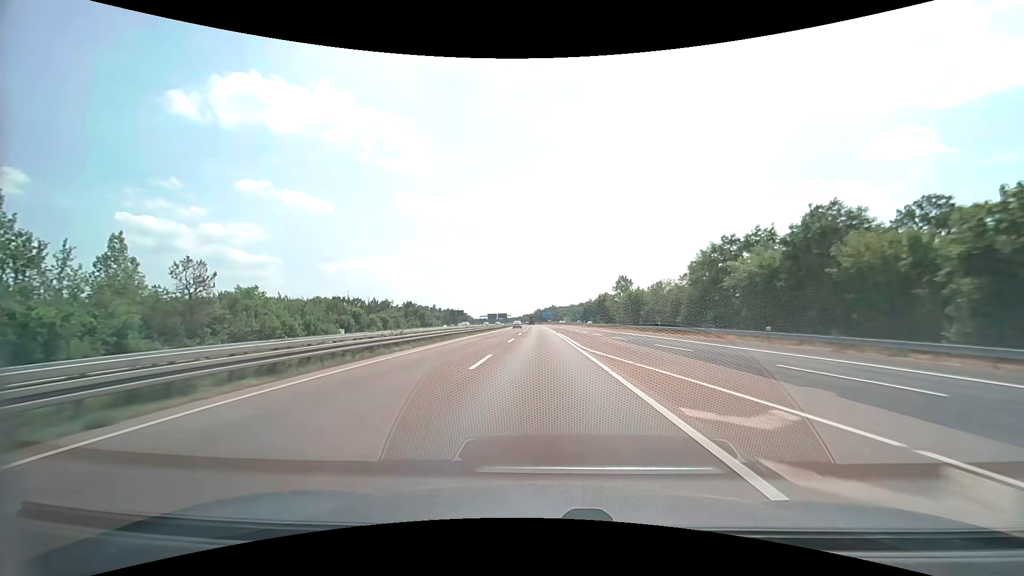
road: motorway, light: Day
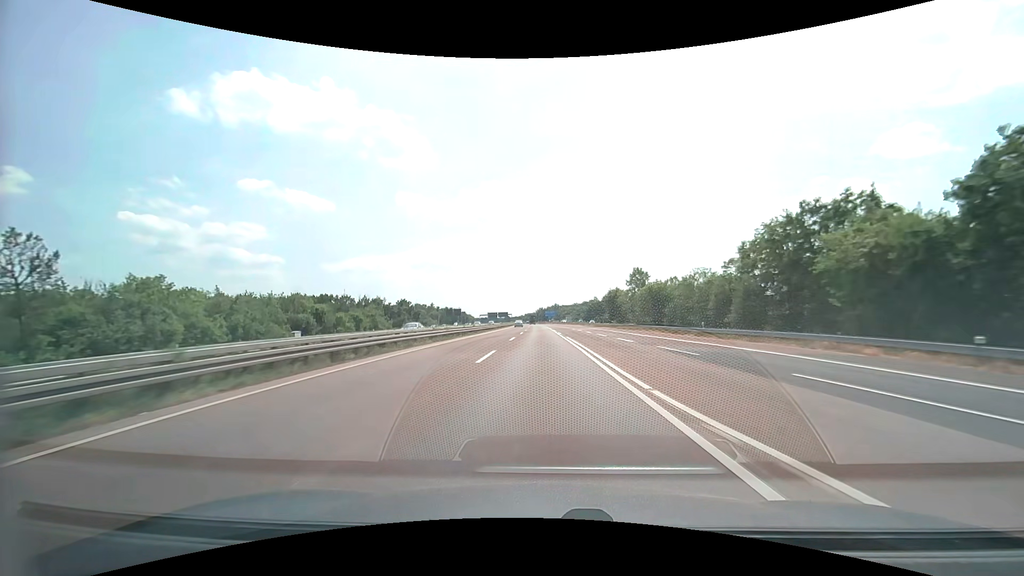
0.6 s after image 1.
(-0.1, +16.1) m; 0°
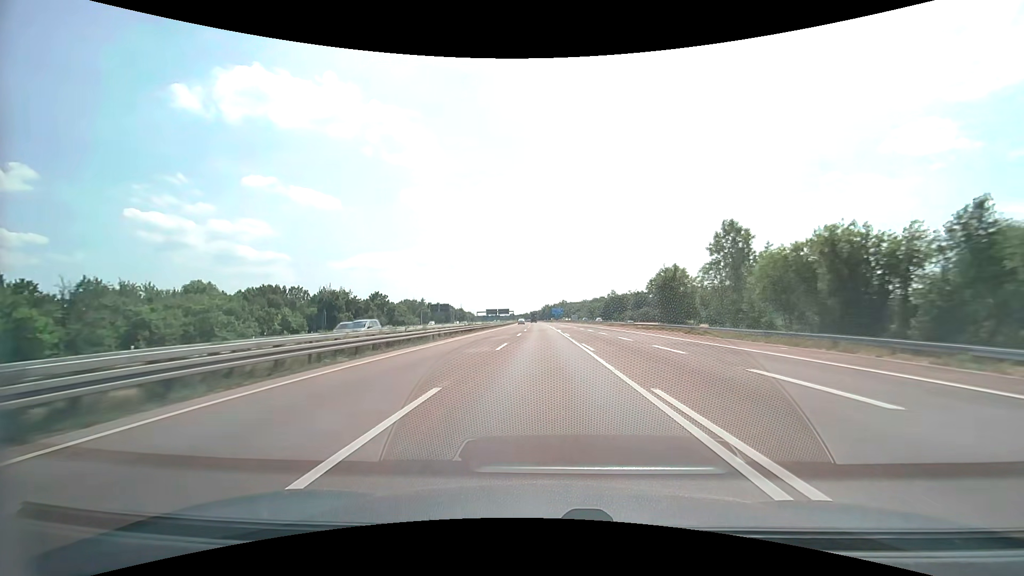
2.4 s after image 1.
(-0.4, +48.1) m; -1°
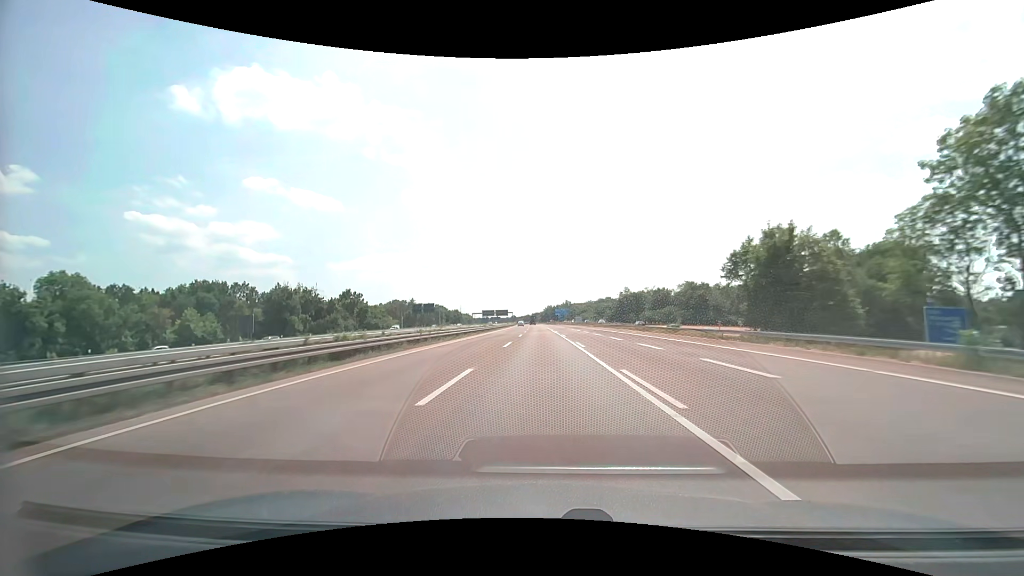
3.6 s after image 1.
(-0.1, +32.1) m; 0°
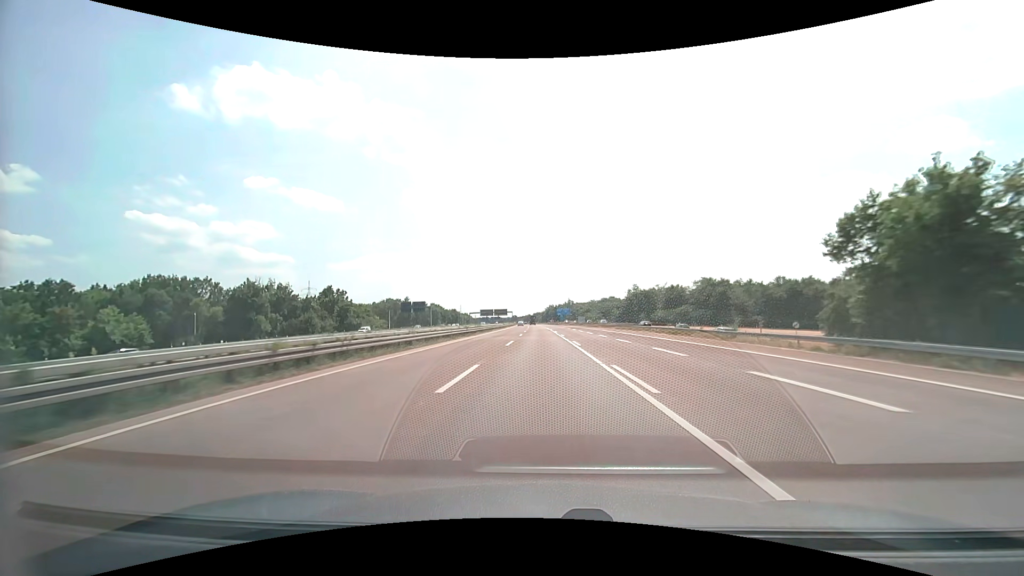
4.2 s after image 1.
(0.0, +16.1) m; 0°
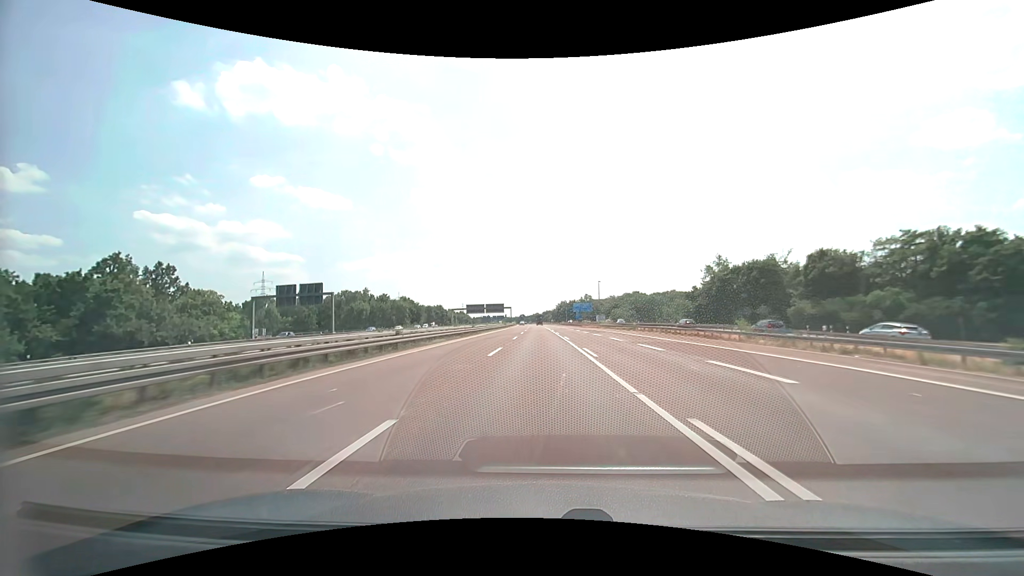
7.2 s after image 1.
(-0.7, +80.8) m; -1°
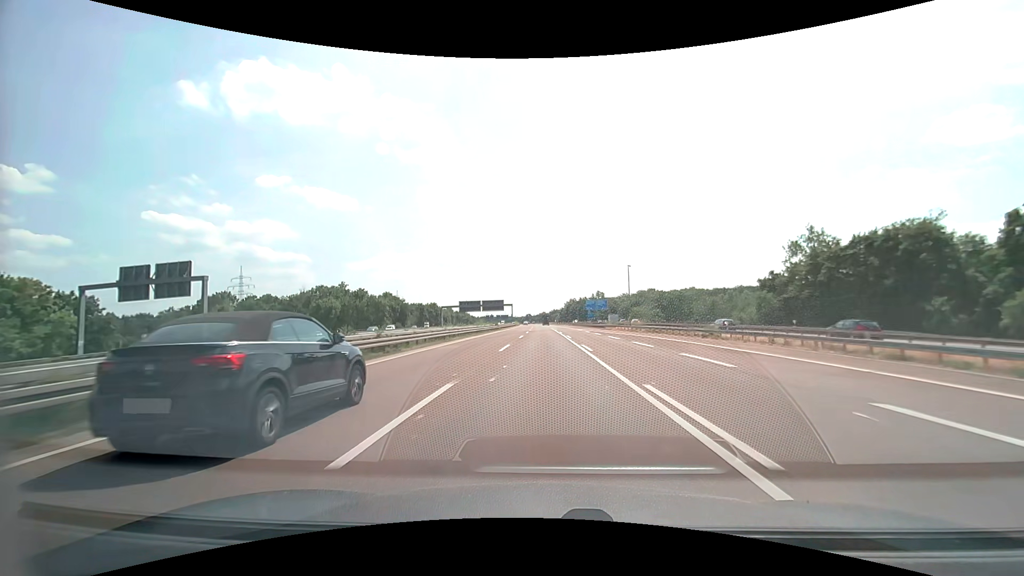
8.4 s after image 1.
(-0.2, +32.5) m; -1°
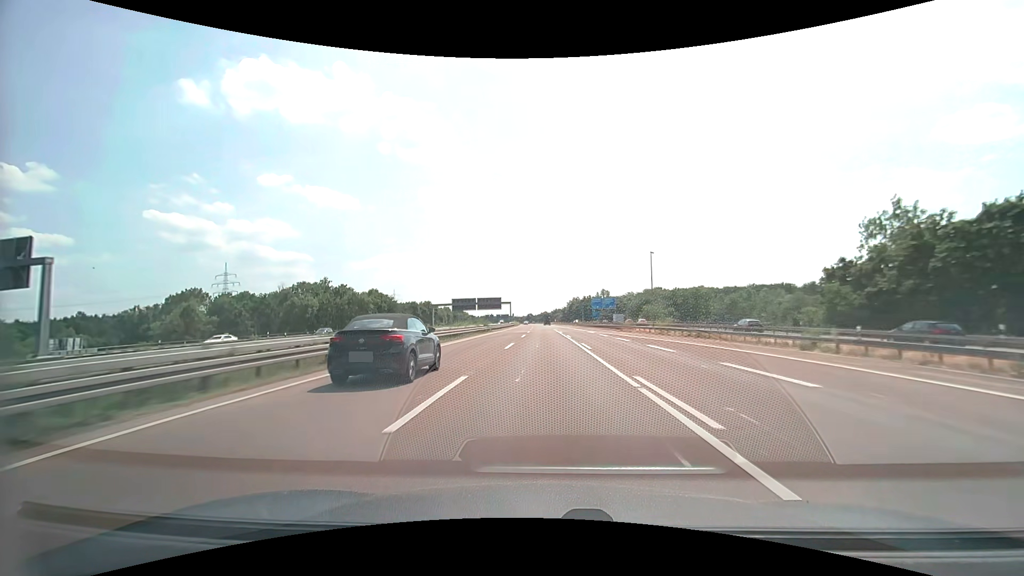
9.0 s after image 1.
(0.0, +16.3) m; 0°
(0, +10) (0, +20) (0, +30) (0, +40) (0, +50) (0, +60) (0, +70) (0, +80) (0, +90) (0, +100) m
